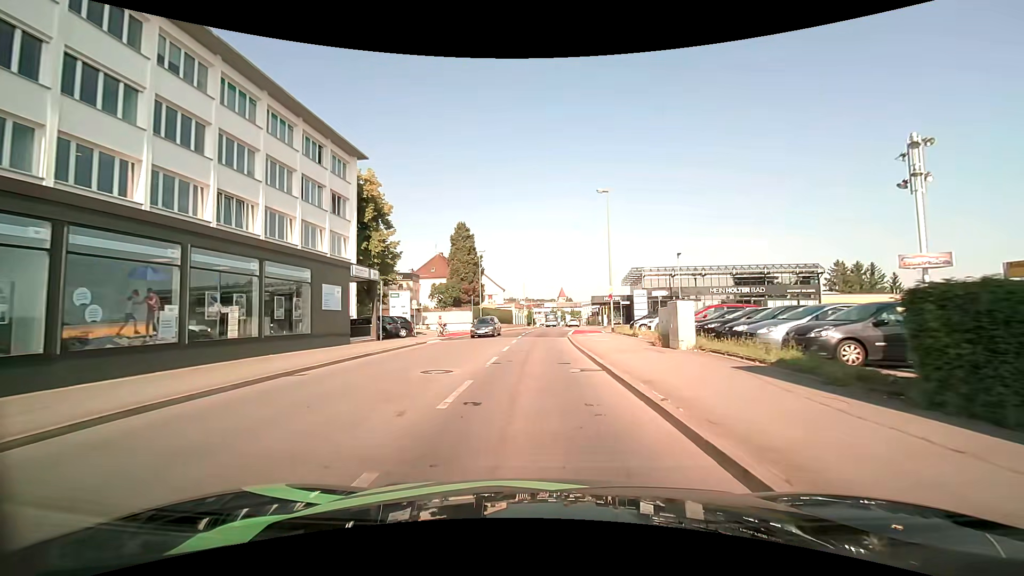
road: tertiary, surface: asphalt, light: Day
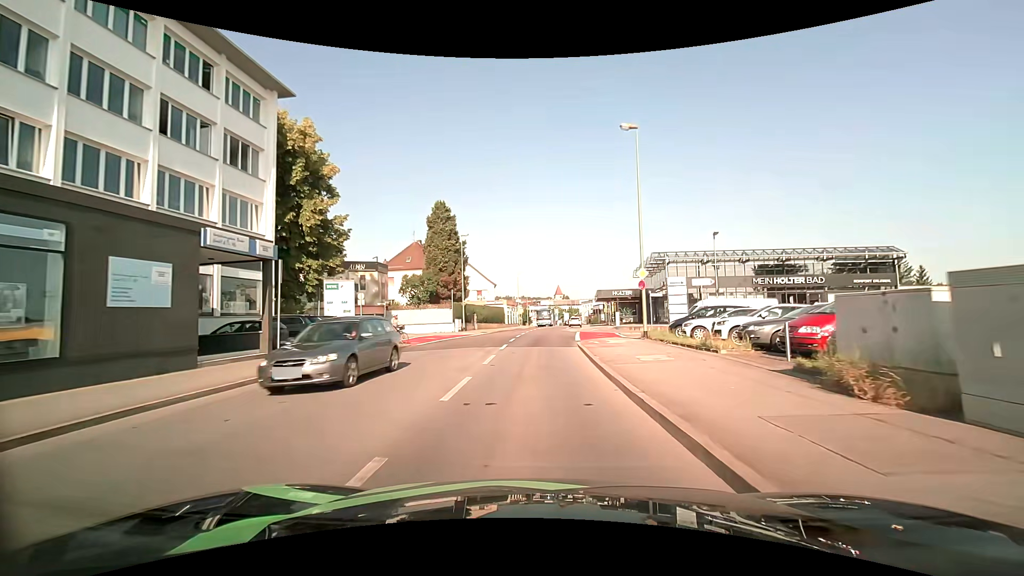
(+0.1, +11.6) m; +1°
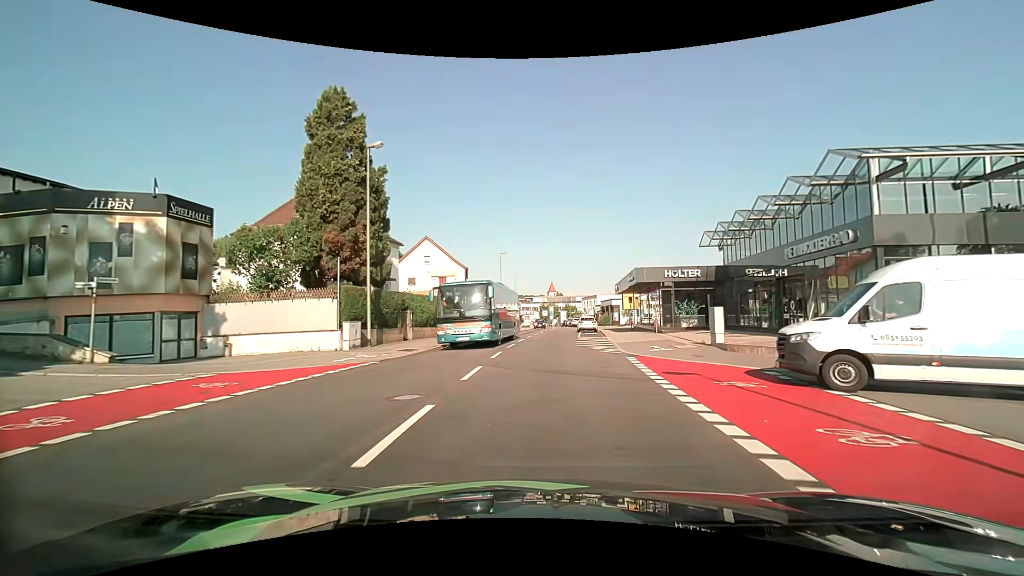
(+0.1, +27.4) m; +1°
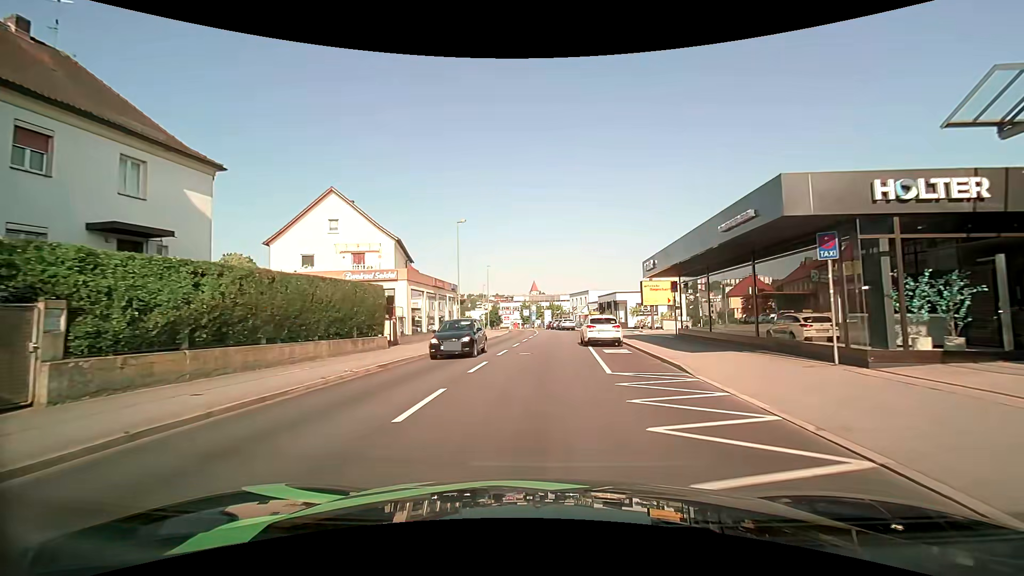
(+0.4, +21.9) m; +2°
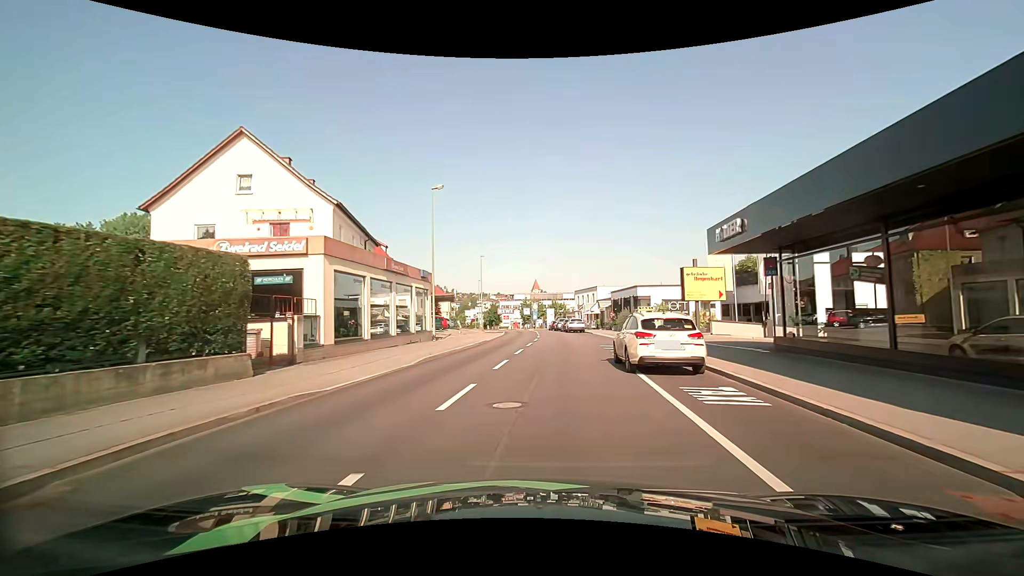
(0.0, +11.3) m; 0°
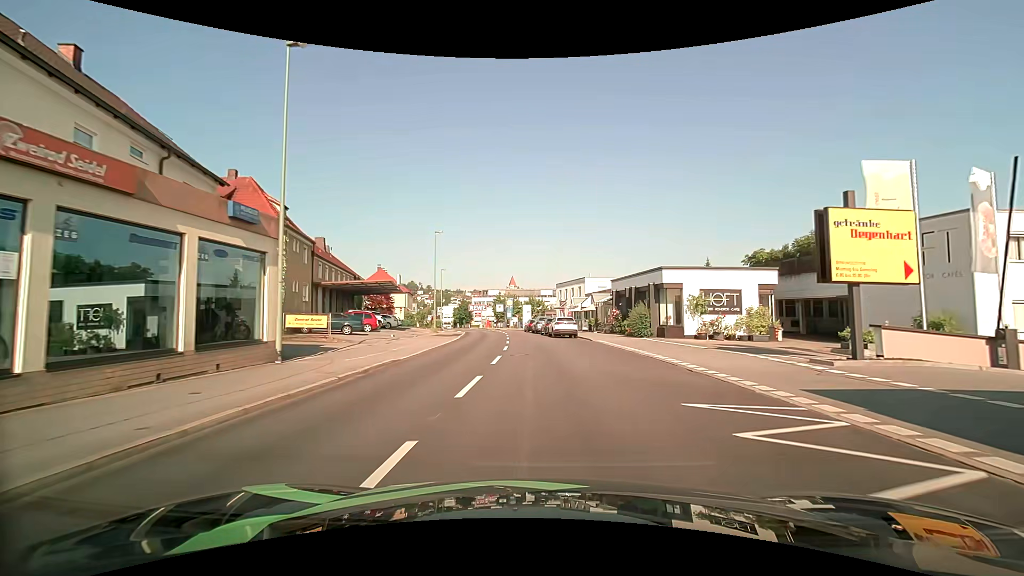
(+0.2, +17.0) m; +2°
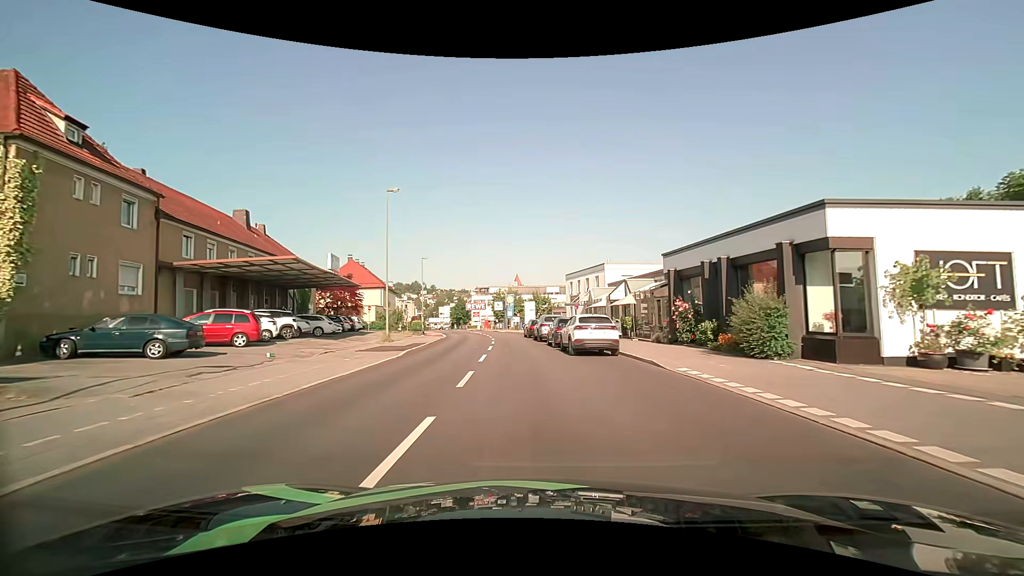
(+0.2, +16.6) m; 0°
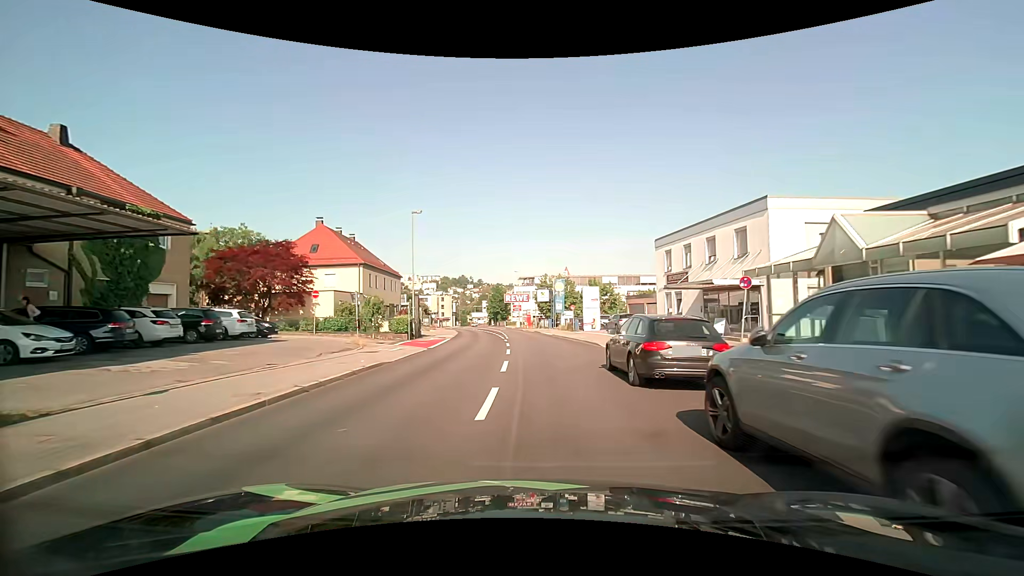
(-1.6, +27.5) m; -6°
(0, +10) (0, +20) (-1, +30) (-1, +40) (-2, +50) (-3, +60) (-4, +70) (-6, +80) (-8, +89) (-10, +99) m
